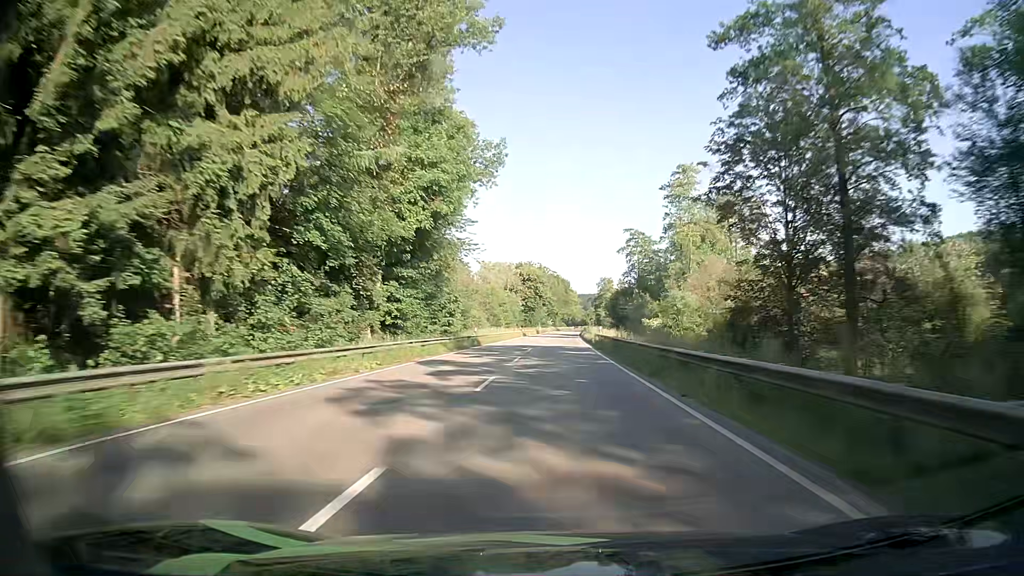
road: primary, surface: asphalt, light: Day
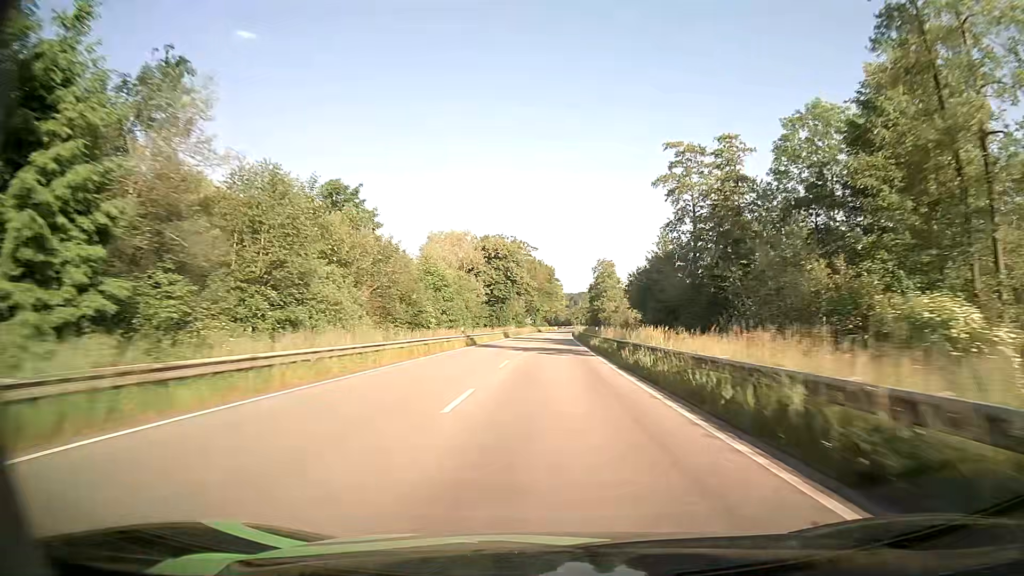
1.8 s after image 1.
(+0.5, +51.3) m; +1°
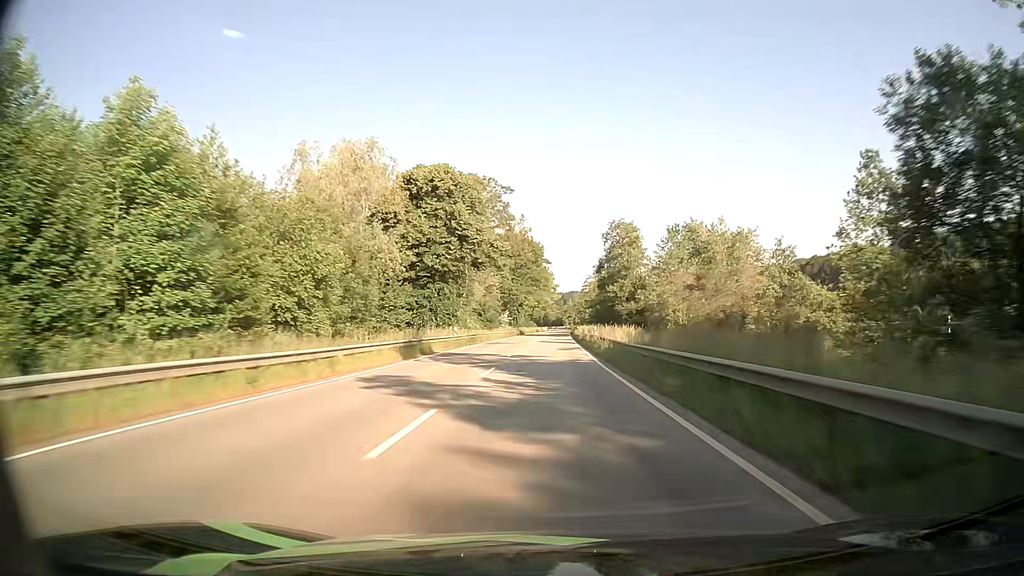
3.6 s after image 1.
(+0.4, +51.5) m; +1°
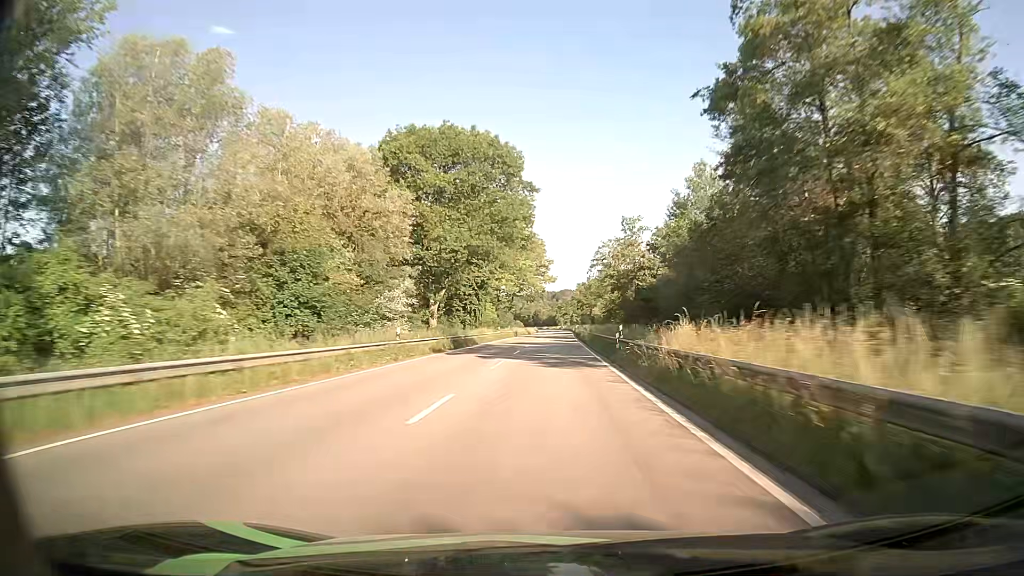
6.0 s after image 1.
(+0.5, +69.2) m; +1°
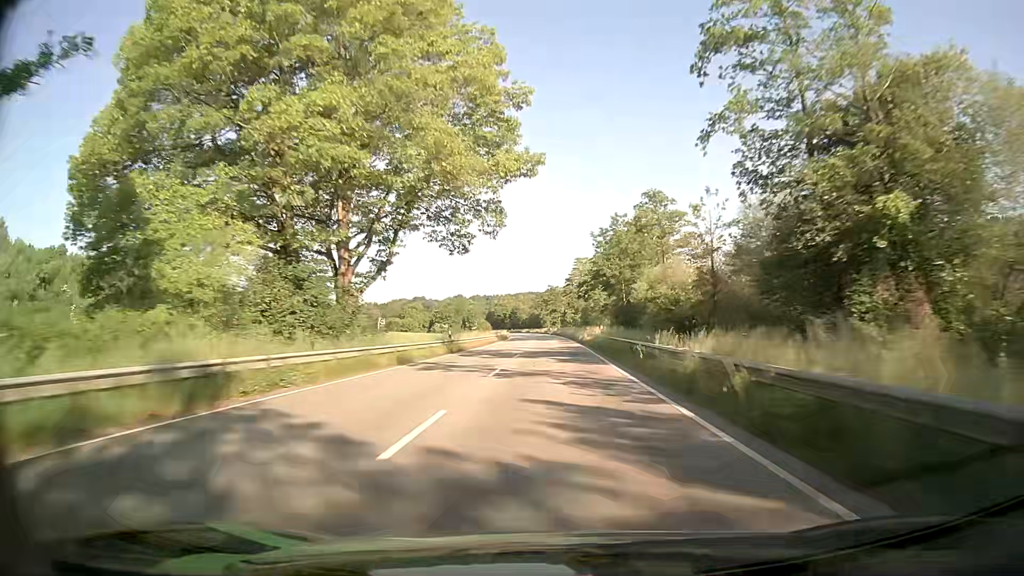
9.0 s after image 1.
(+0.6, +86.0) m; +1°
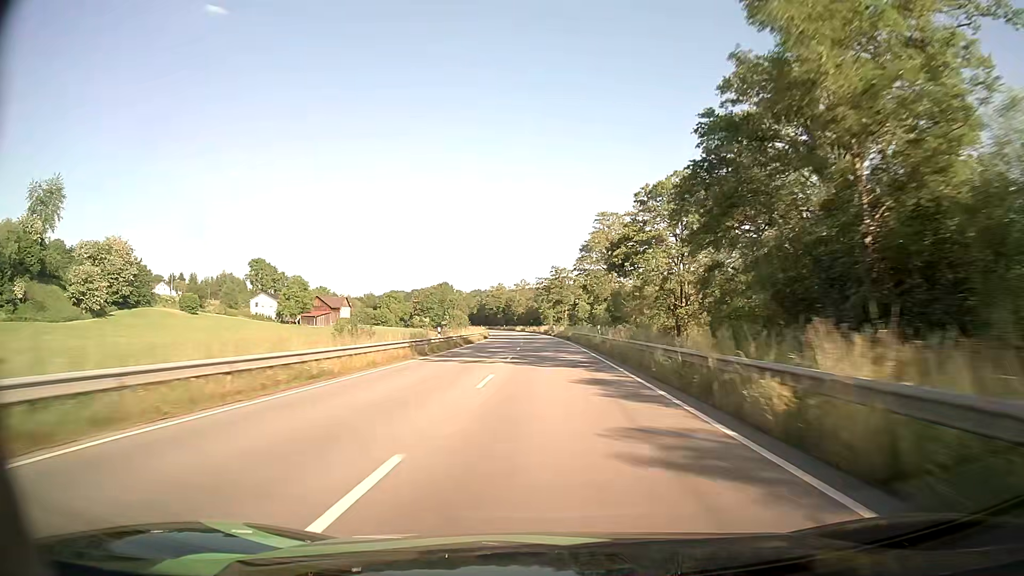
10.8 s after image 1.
(-0.1, +51.5) m; 0°
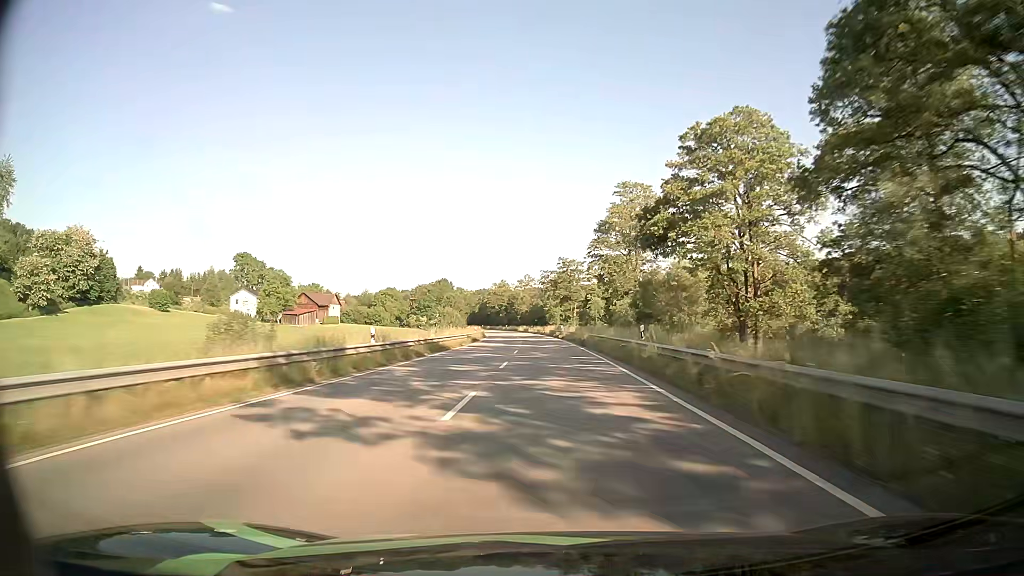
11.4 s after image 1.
(-0.1, +17.1) m; -1°
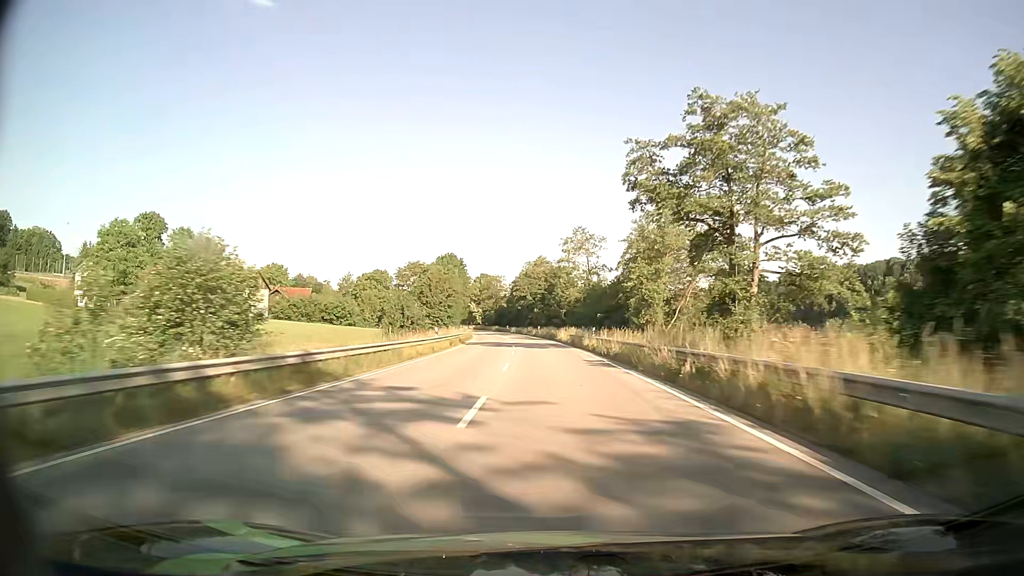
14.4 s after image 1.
(-2.7, +84.0) m; -4°
(0, +10) (0, +20) (-1, +30) (-1, +40) (-2, +50) (-2, +60) (-3, +70) (-4, +80) (-5, +90) (-6, +100) m
